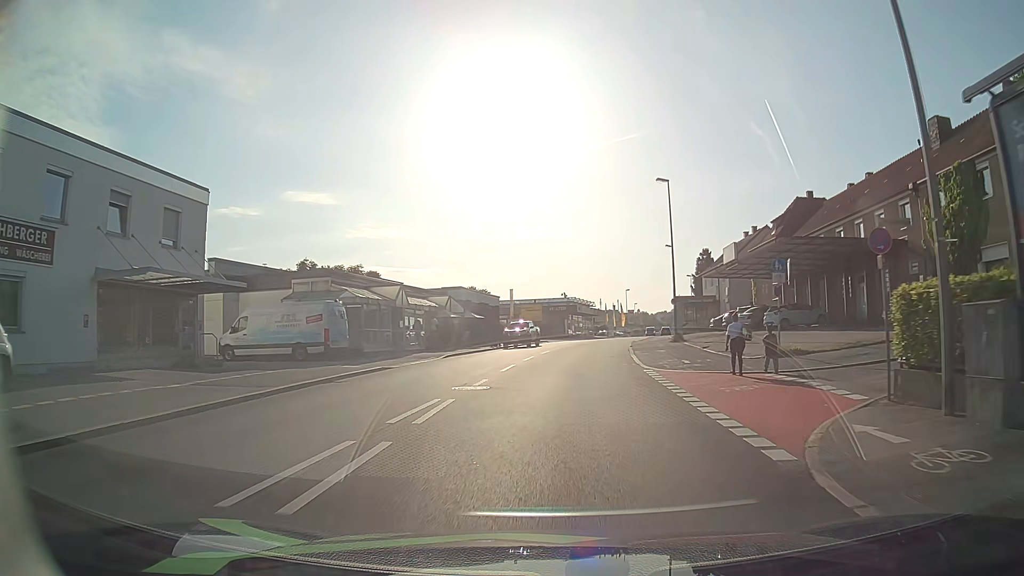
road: tertiary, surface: asphalt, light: Day
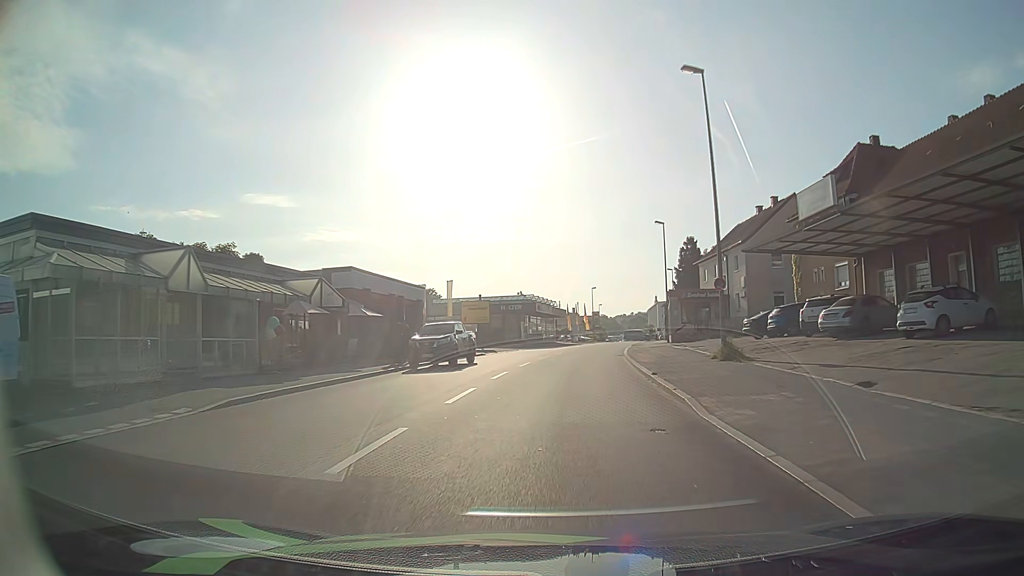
(+0.6, +19.7) m; +3°
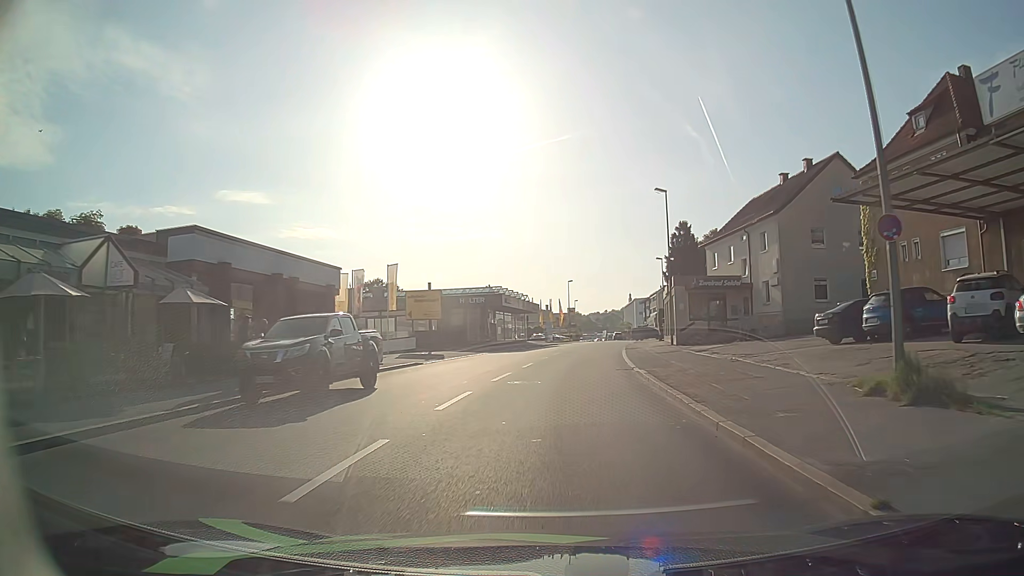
(+0.3, +13.1) m; +2°
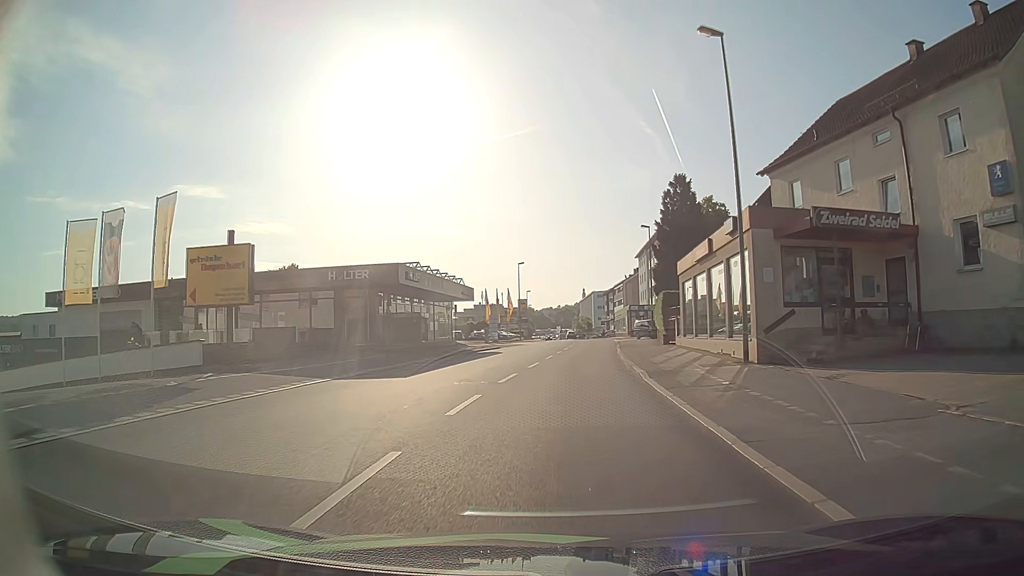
(+1.1, +24.5) m; +5°
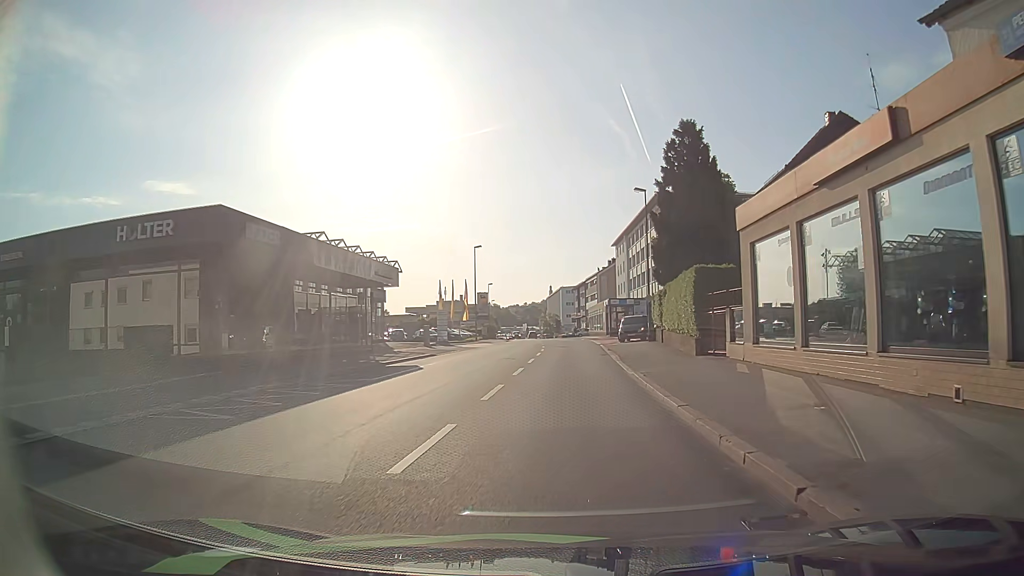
(+0.3, +15.9) m; +2°
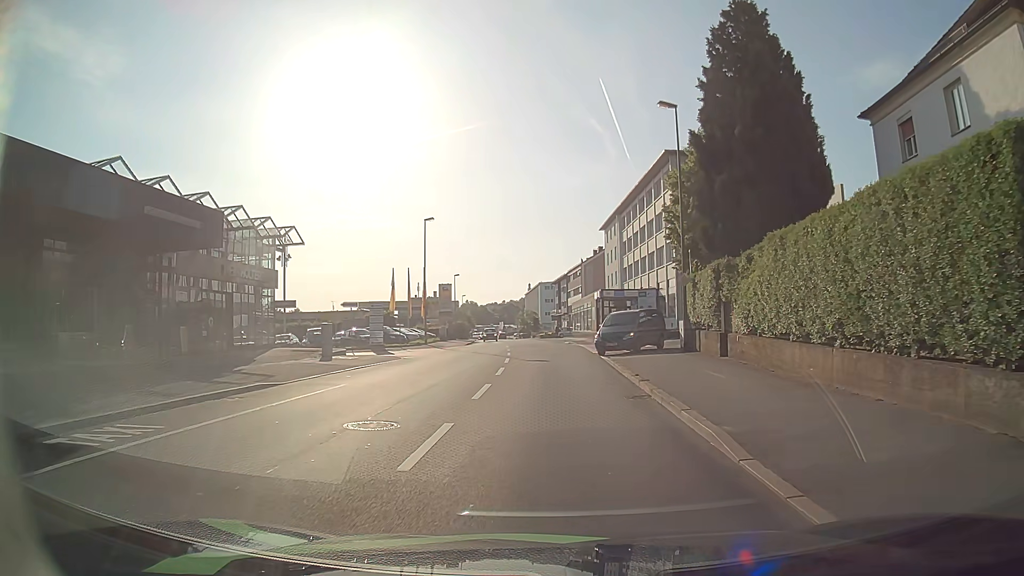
(+0.5, +17.7) m; +2°
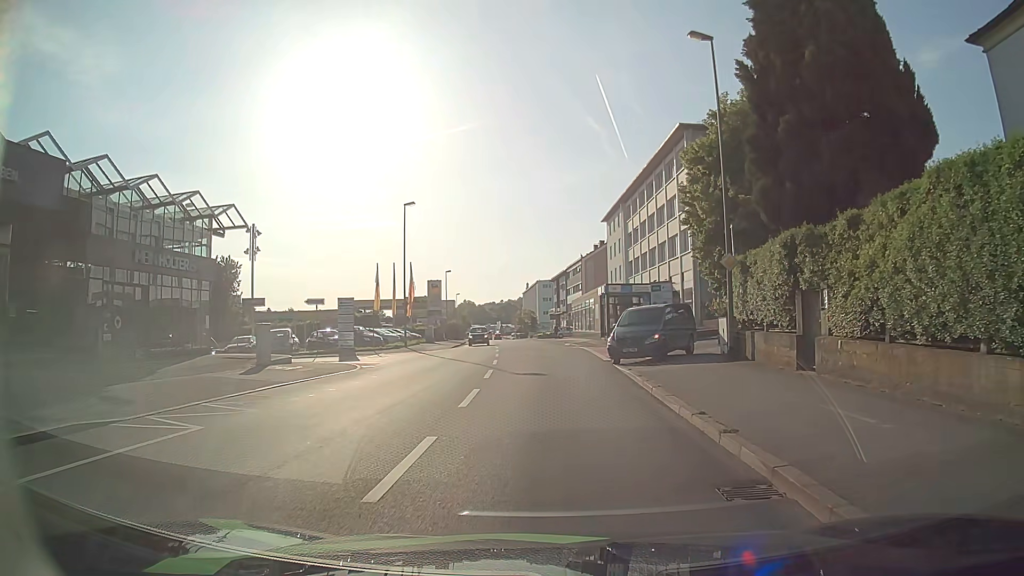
(0.0, +6.9) m; 0°
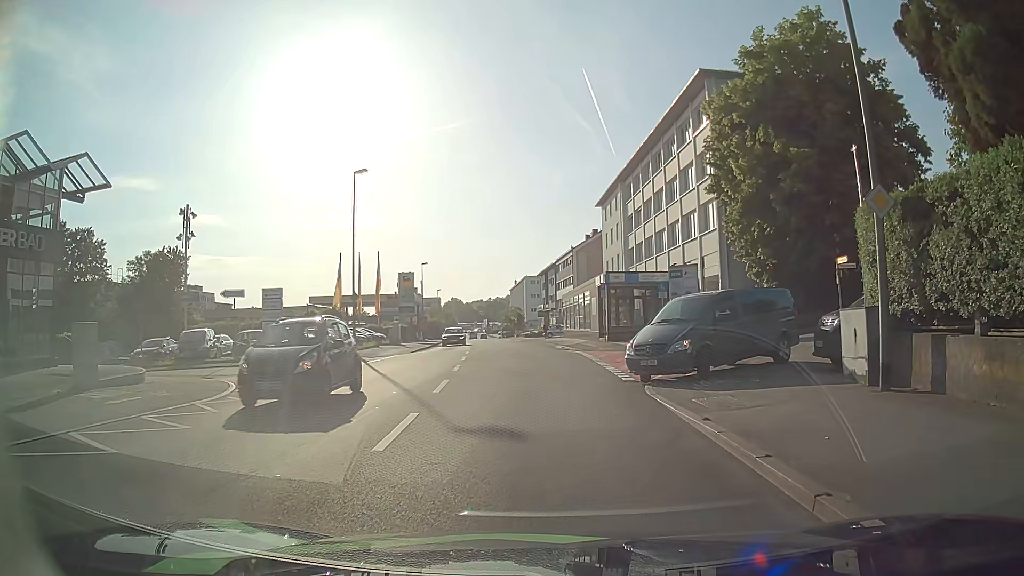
(0.0, +9.8) m; +2°
